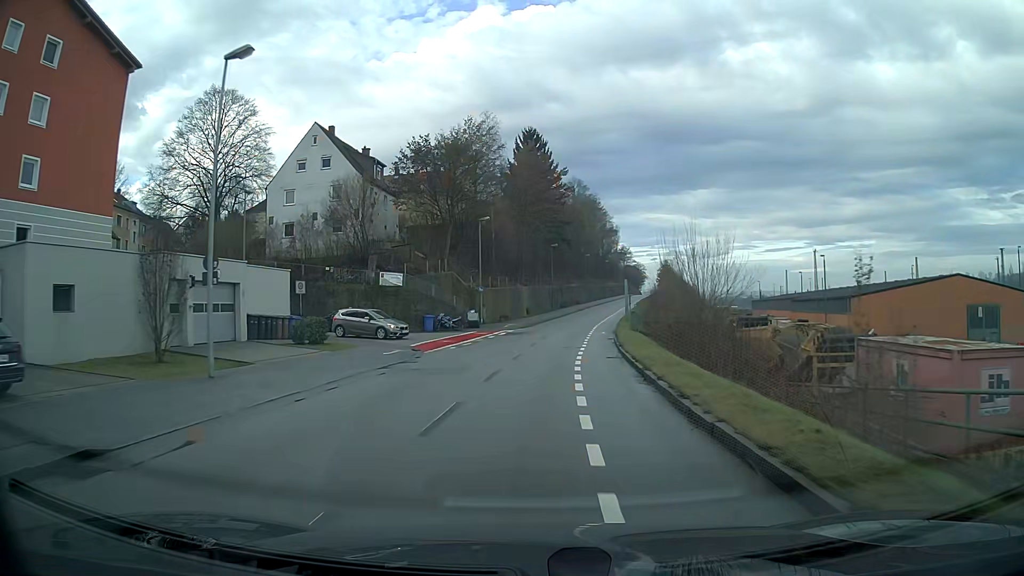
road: residential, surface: asphalt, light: Day
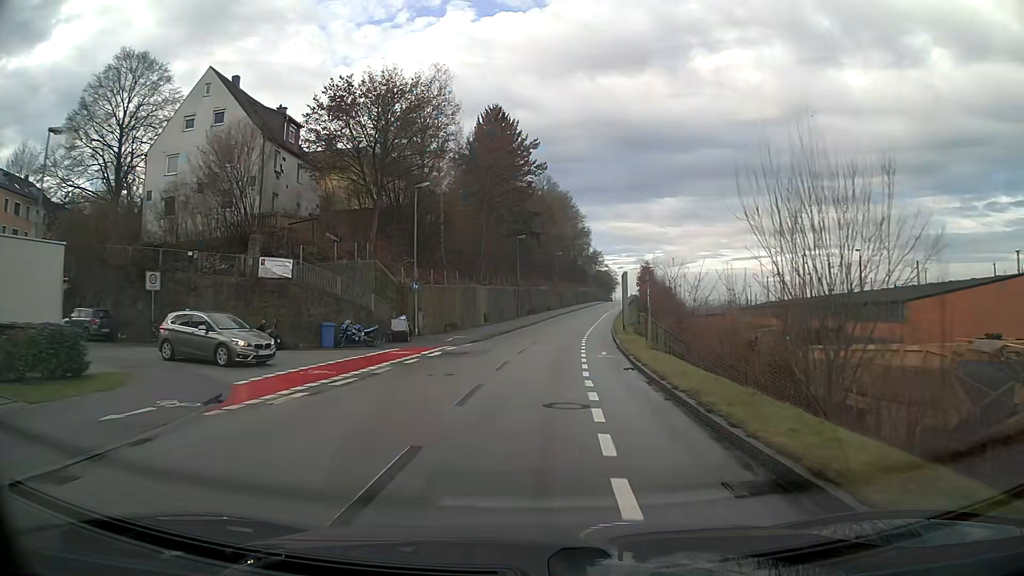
(+0.4, +15.5) m; +3°
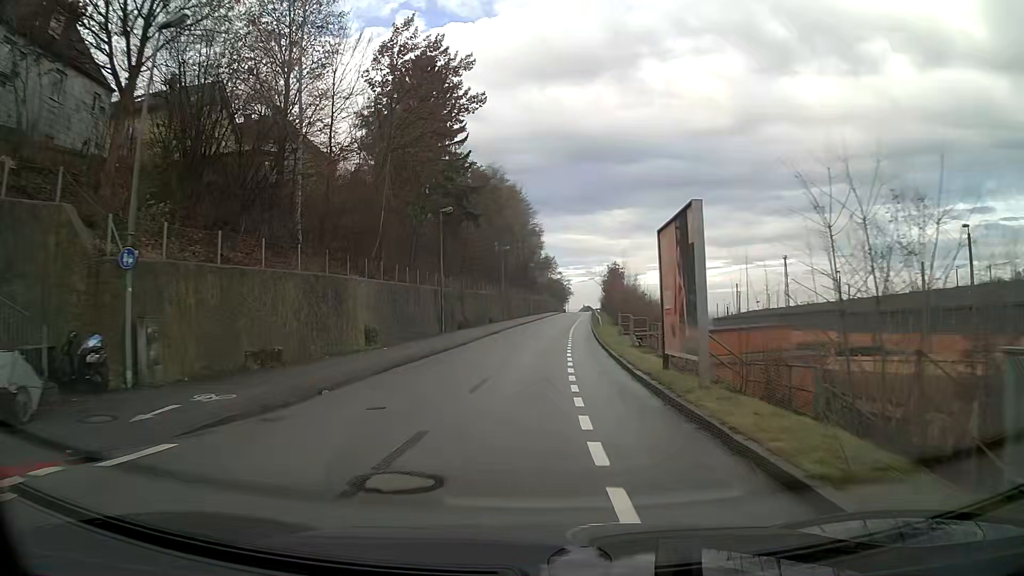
(+0.9, +22.8) m; +4°
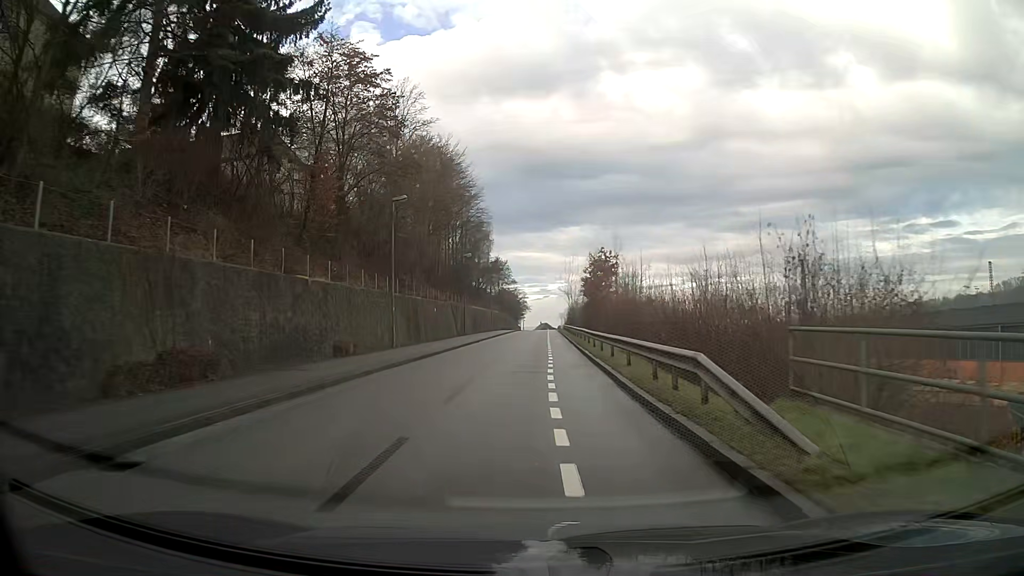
(+1.4, +37.4) m; +3°
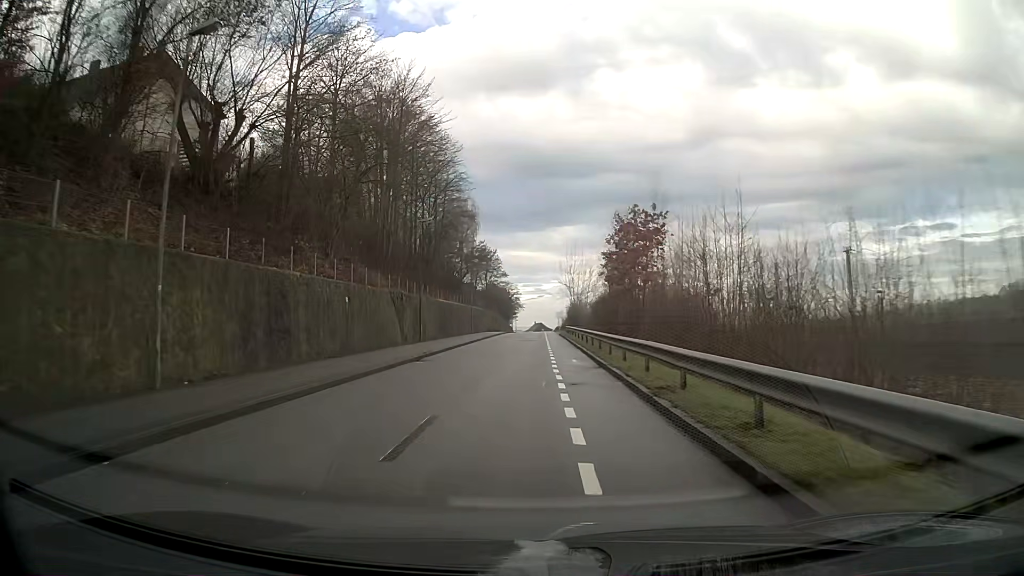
(+0.2, +22.3) m; +1°
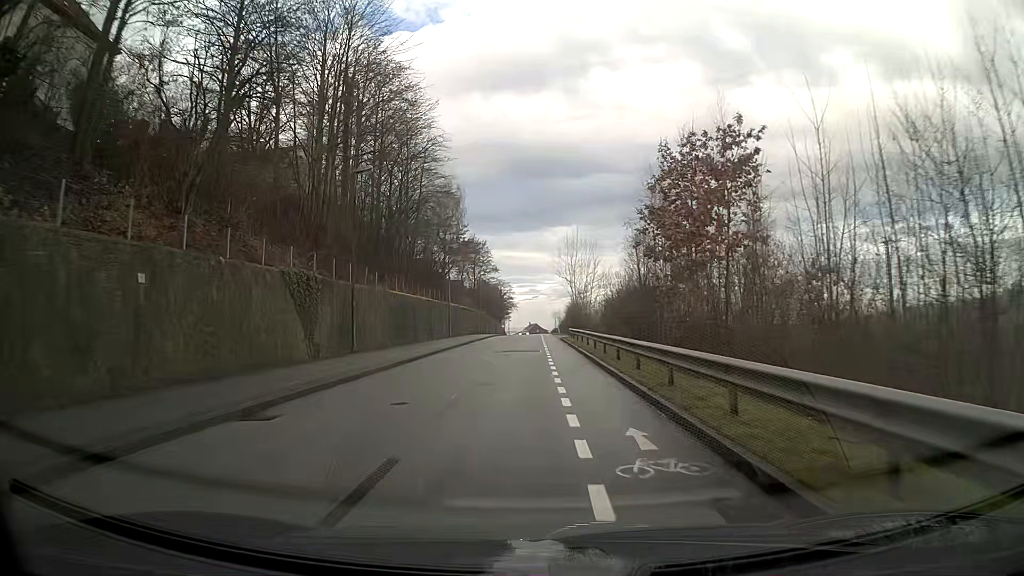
(0.0, +15.0) m; 0°
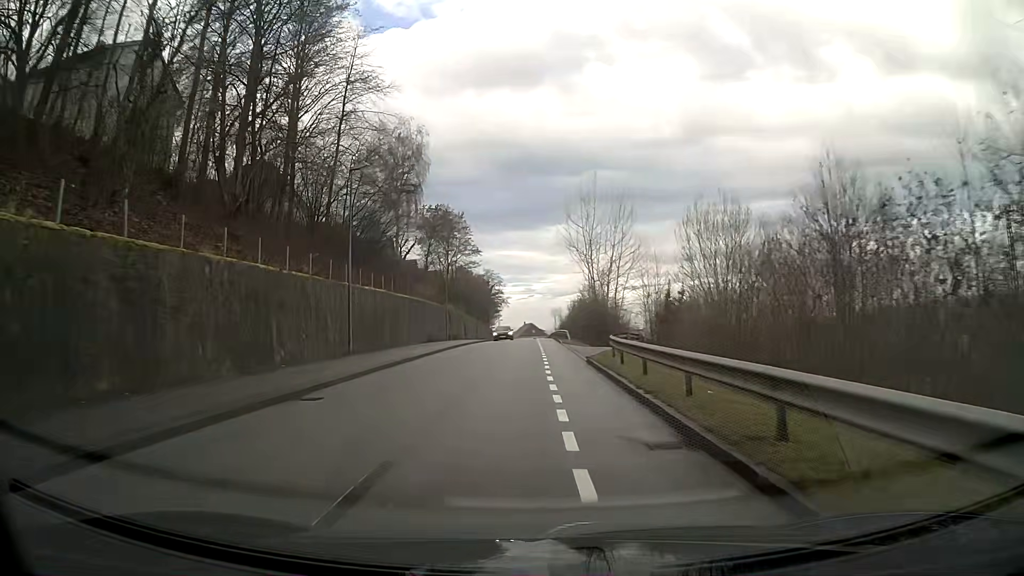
(+0.2, +30.2) m; 0°
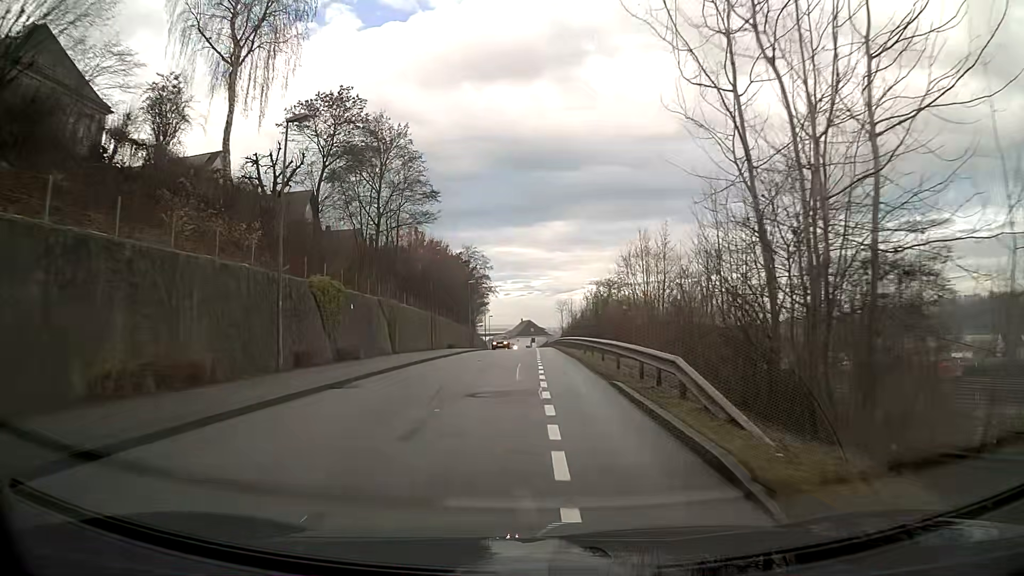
(+0.3, +38.1) m; 0°
